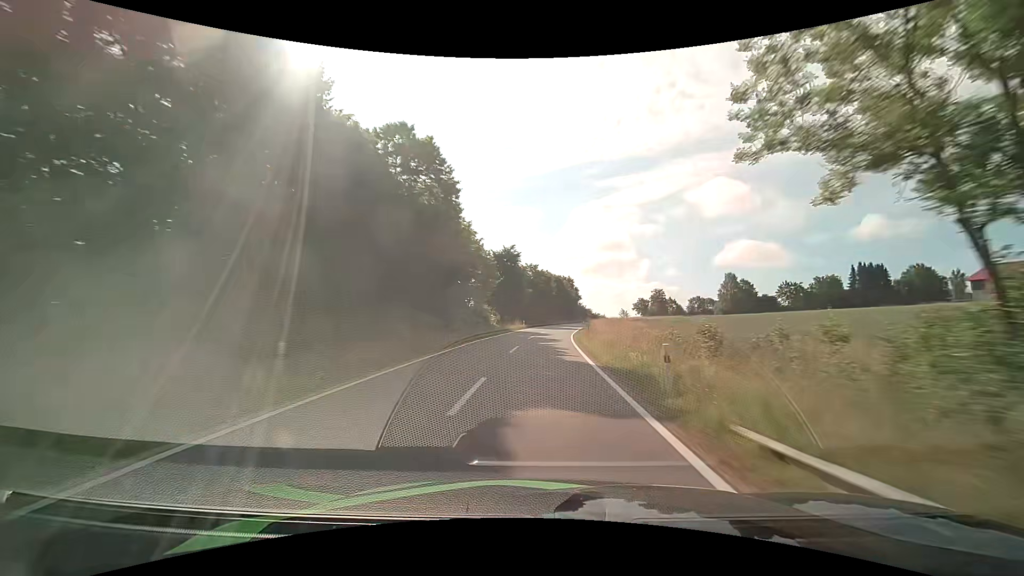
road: tertiary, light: Day
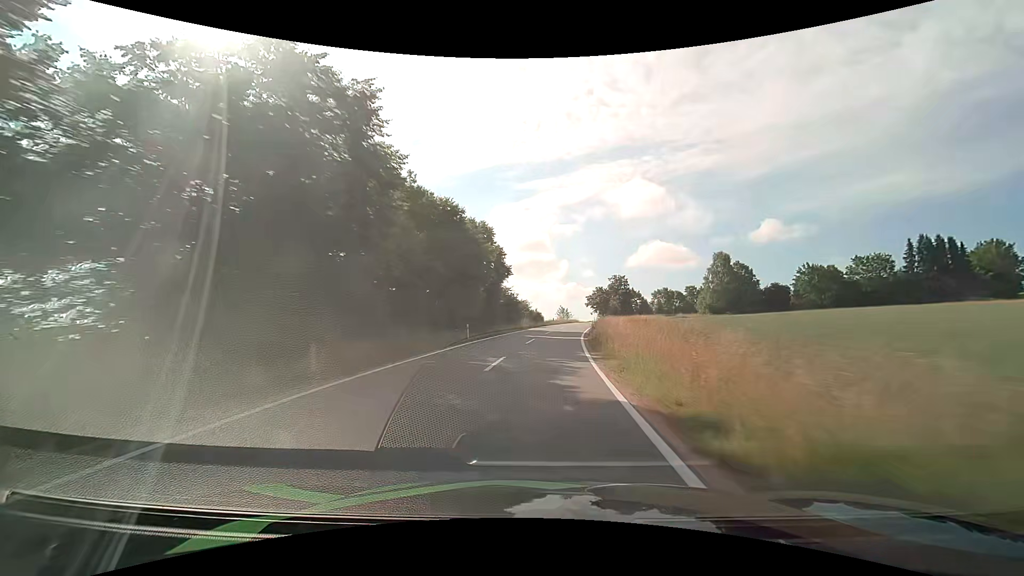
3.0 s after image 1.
(+4.6, +67.2) m; +9°
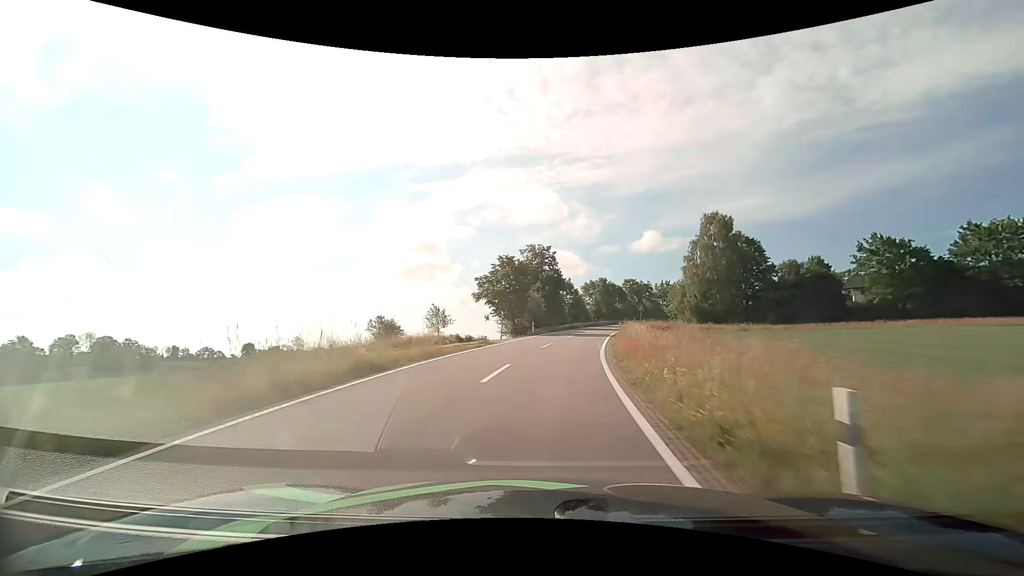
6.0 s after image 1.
(+5.8, +61.1) m; +12°
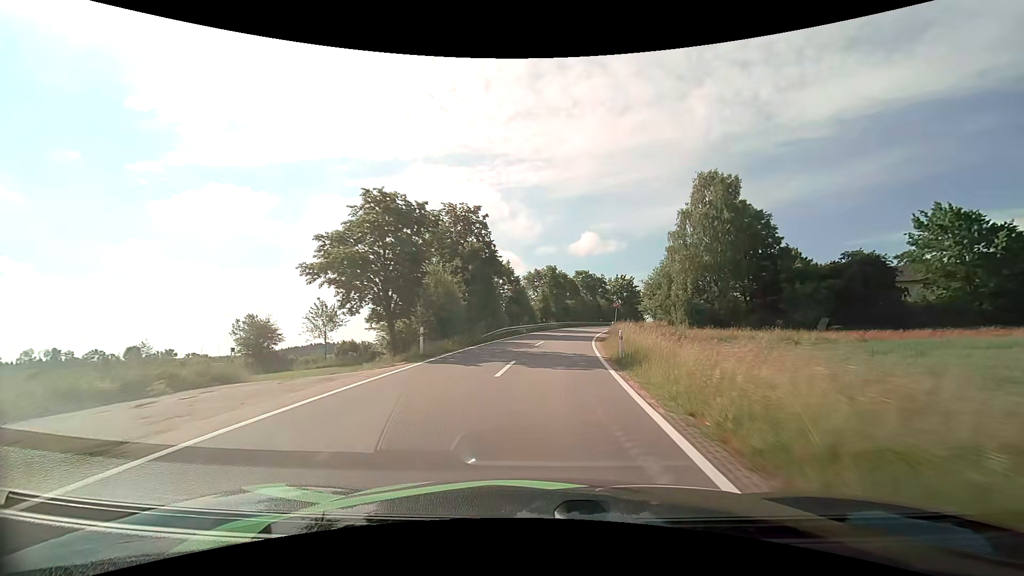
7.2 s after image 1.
(+1.4, +22.9) m; +7°
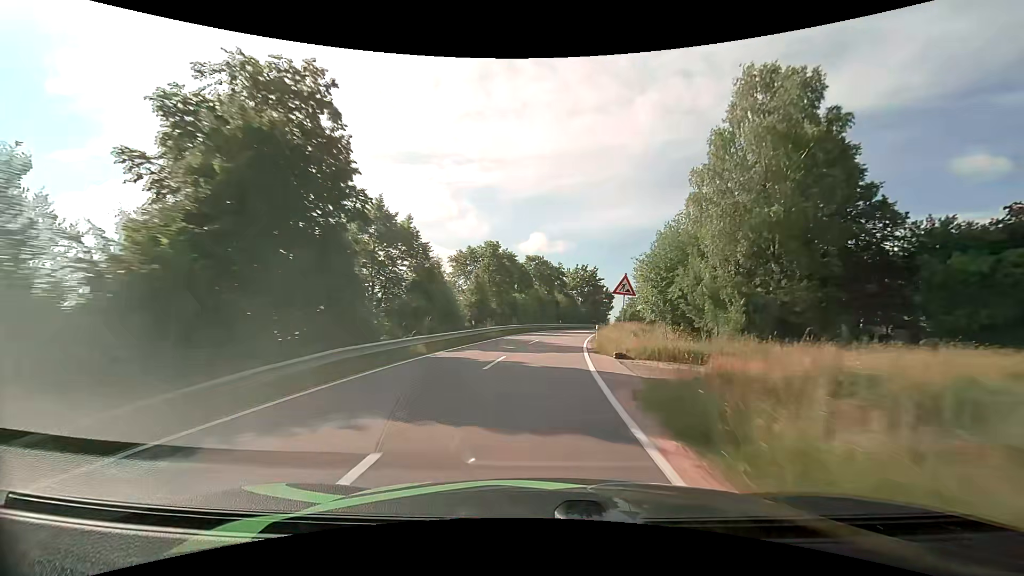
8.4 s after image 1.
(+1.3, +22.8) m; +6°
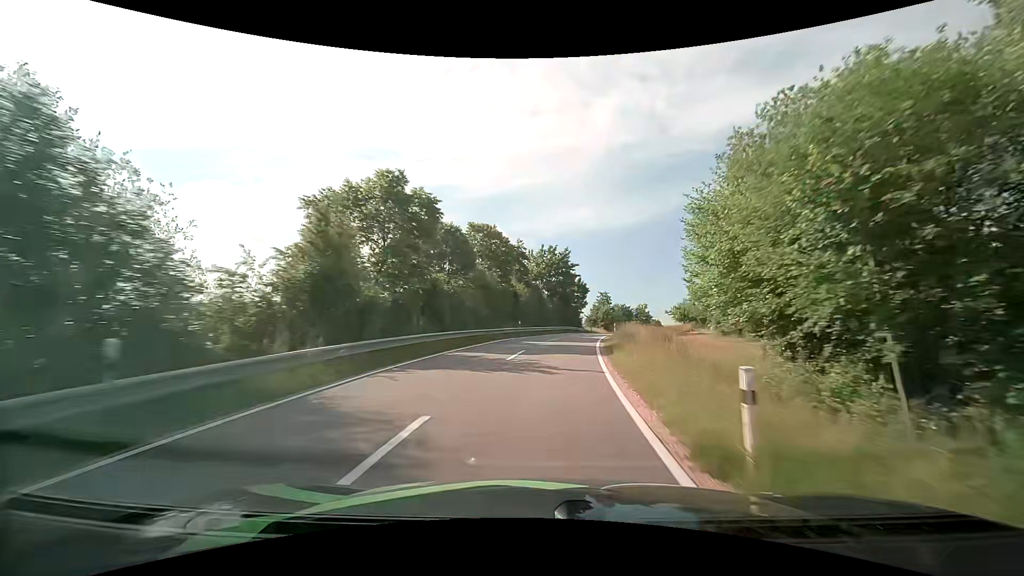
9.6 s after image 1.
(+0.8, +22.2) m; +4°
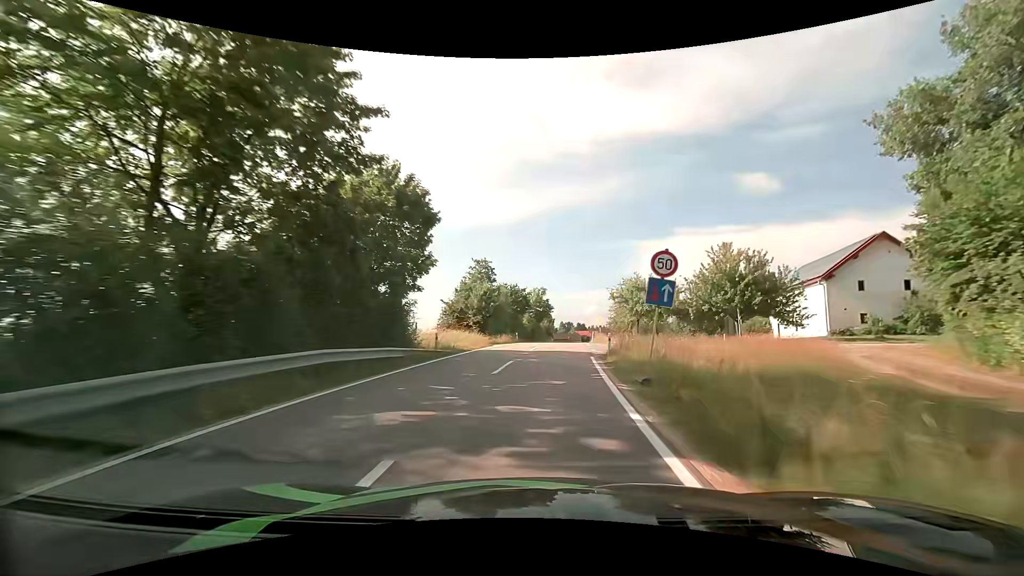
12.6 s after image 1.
(+6.3, +49.4) m; +14°
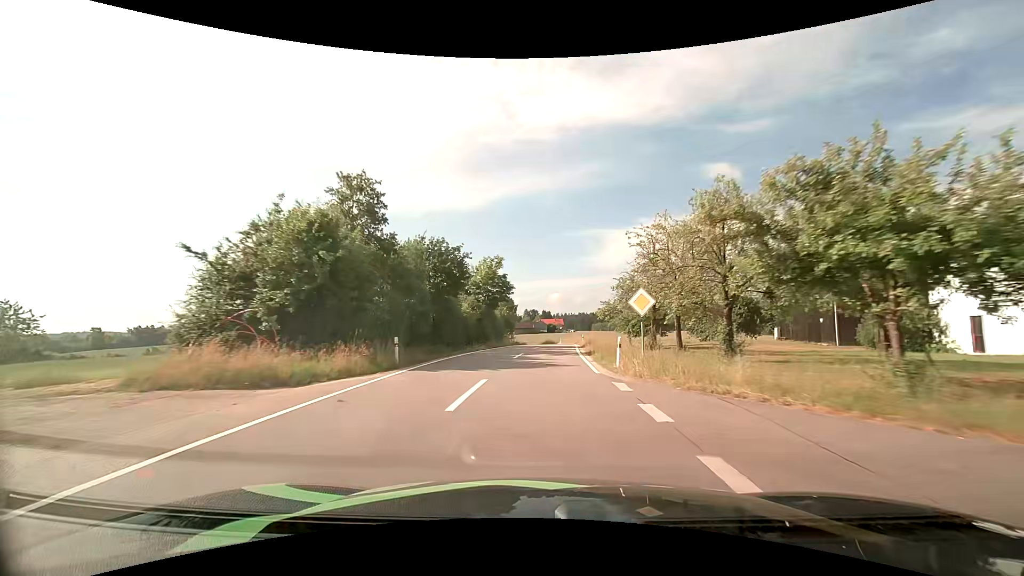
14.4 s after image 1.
(+1.4, +29.7) m; +4°
(0, +10) (0, +20) (+1, +30) (+1, +40) (+2, +50) (+3, +60) (+3, +70) (+3, +80) (+3, +90) (+3, +100) m
